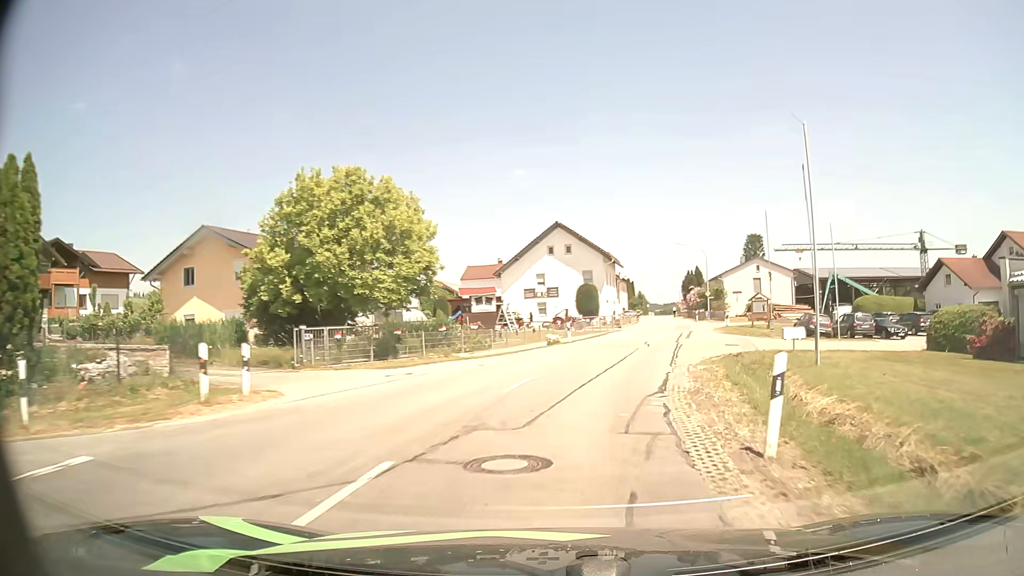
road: secondary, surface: asphalt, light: Day
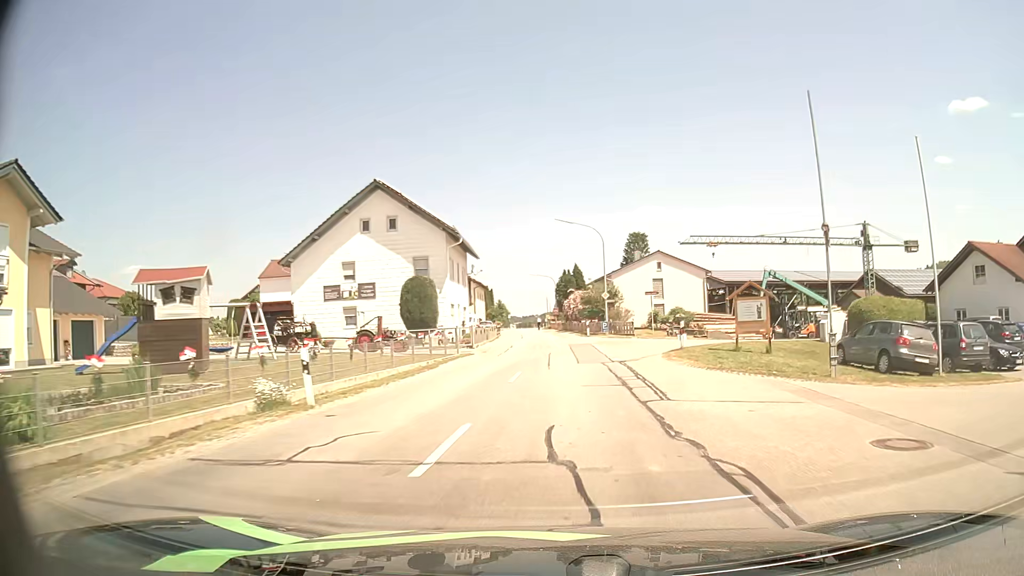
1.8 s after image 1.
(+2.6, +23.3) m; +12°
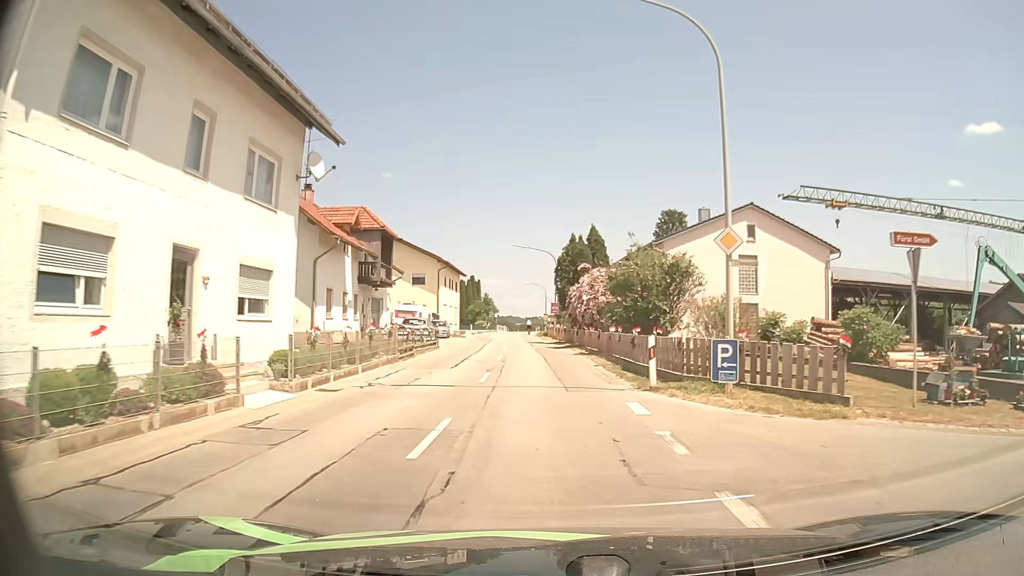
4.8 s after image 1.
(+1.0, +34.6) m; 0°
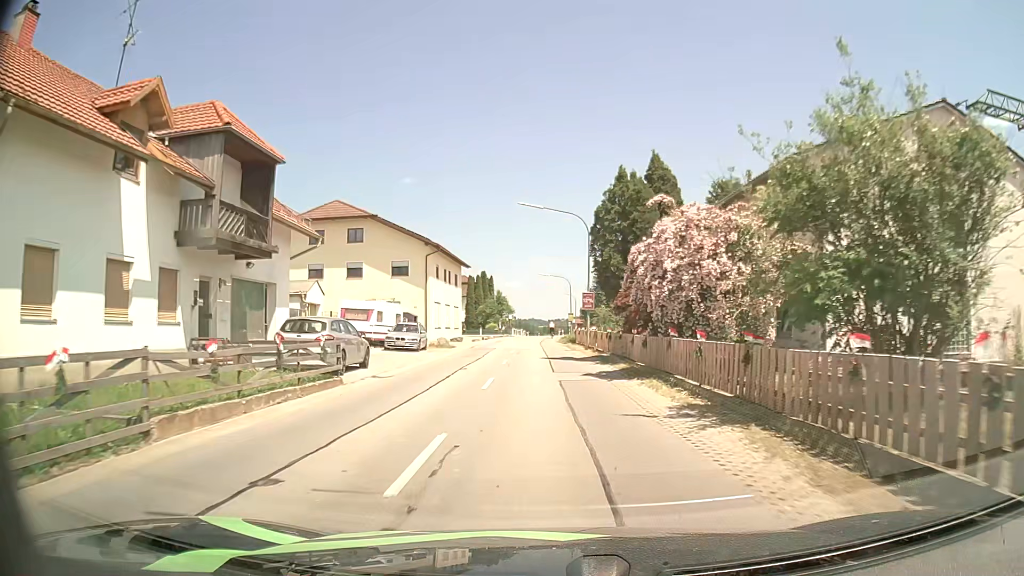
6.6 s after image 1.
(-0.4, +19.3) m; -2°
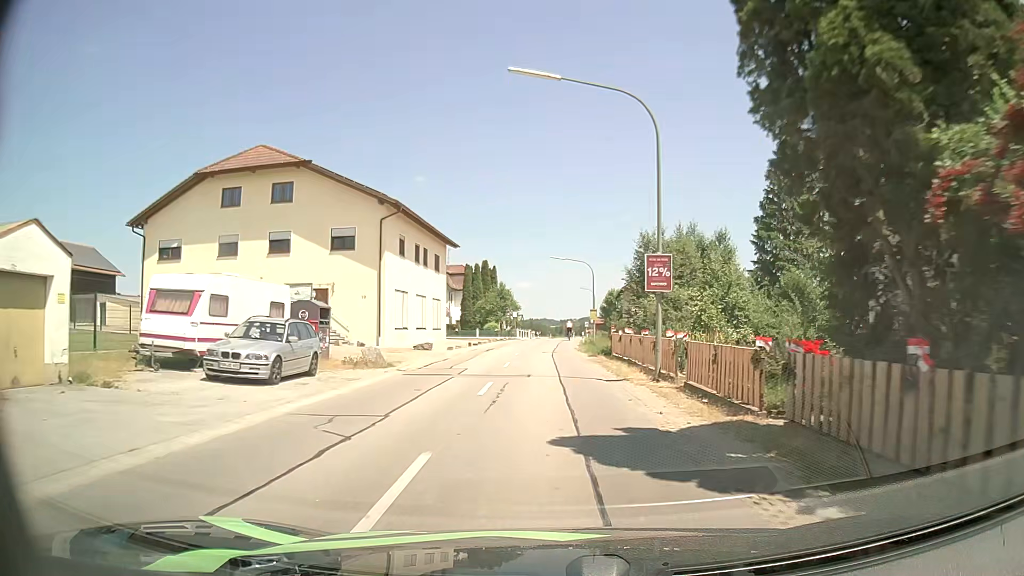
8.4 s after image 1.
(-0.4, +19.0) m; -2°
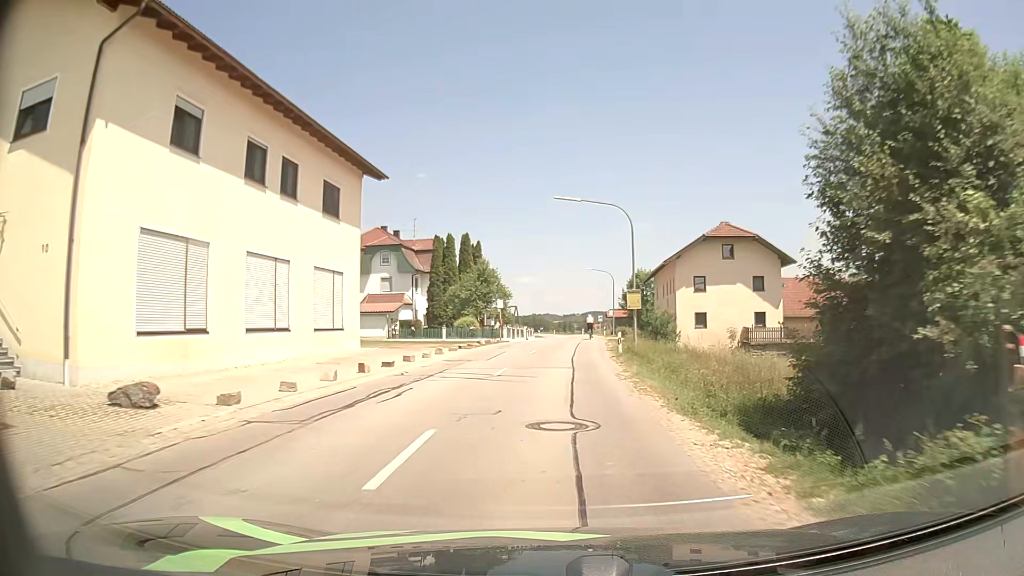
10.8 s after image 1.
(+0.2, +25.5) m; 0°
(0, +10) (0, +20) (0, +30) (+1, +40) (+2, +50) (+3, +60) (+3, +70) (+3, +80) (+3, +90) (+2, +100) m
